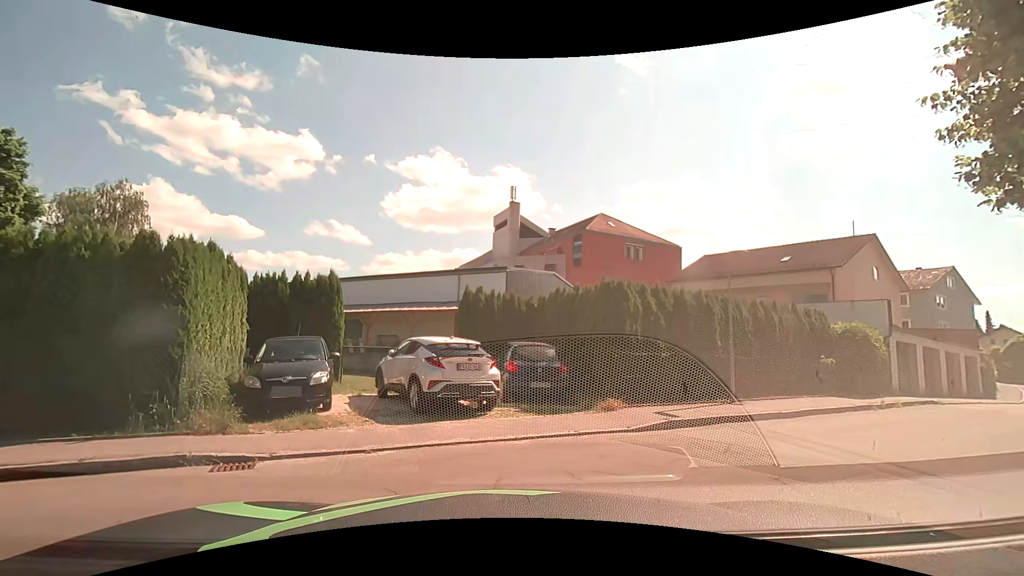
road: service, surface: asphalt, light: Day
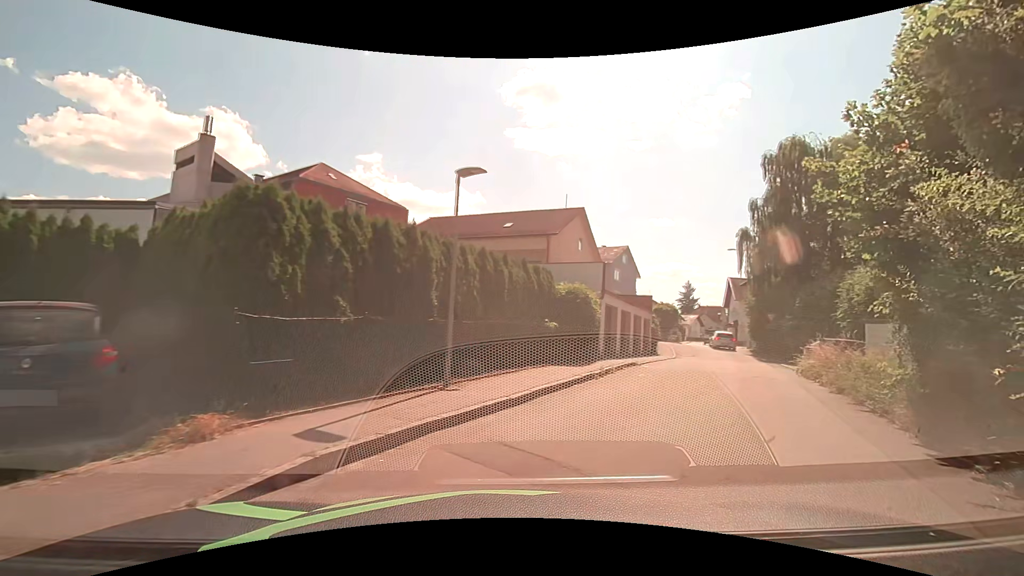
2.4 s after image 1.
(+1.6, +5.7) m; +32°
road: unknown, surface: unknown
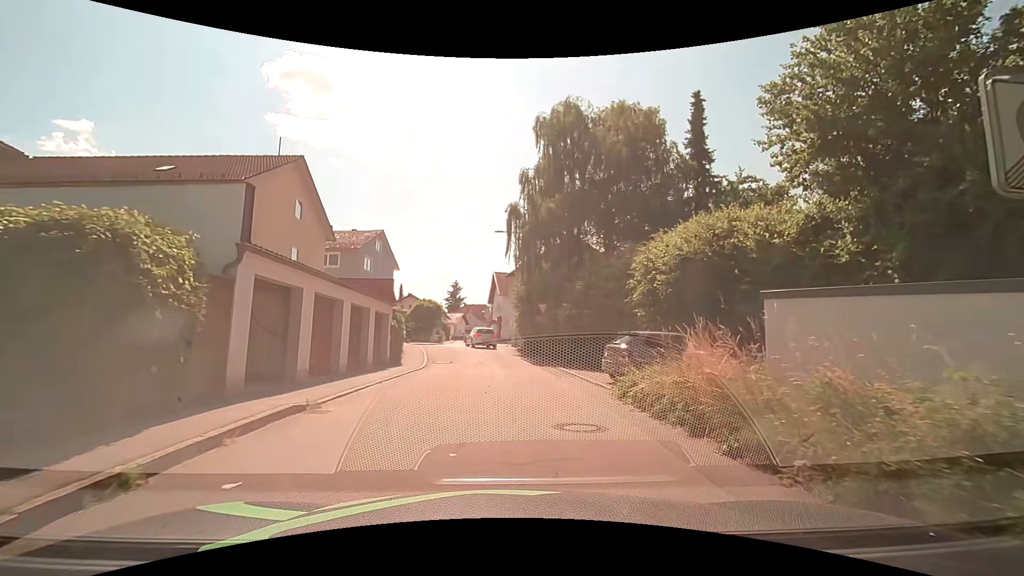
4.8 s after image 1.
(+3.8, +10.7) m; +27°
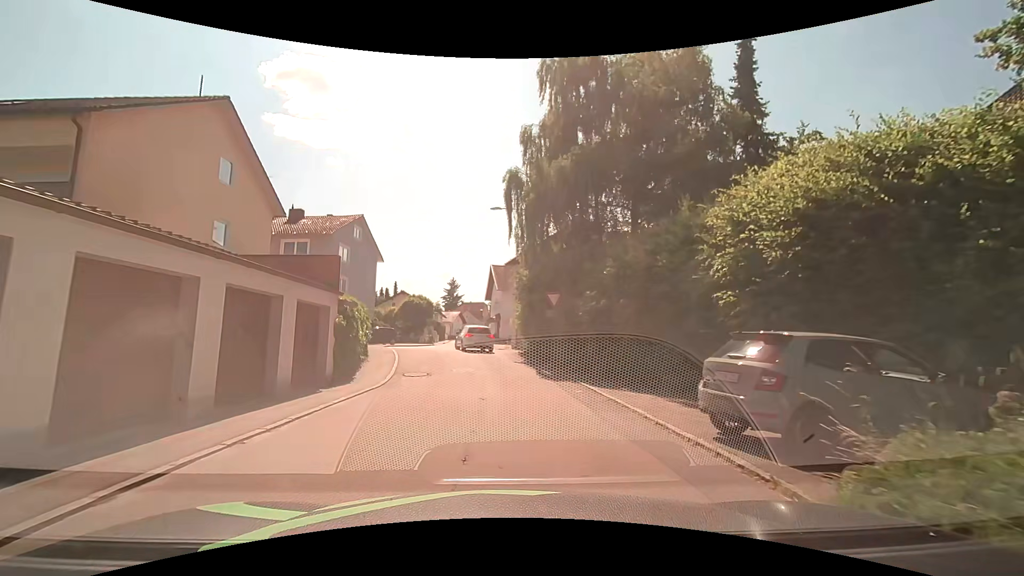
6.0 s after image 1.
(0.0, +7.3) m; +1°
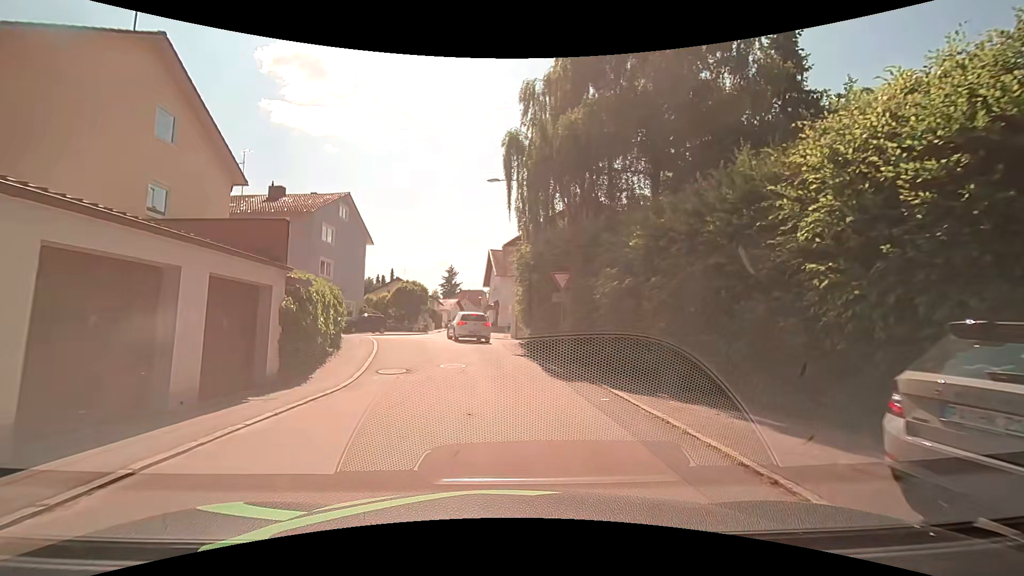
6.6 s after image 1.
(0.0, +3.5) m; -2°
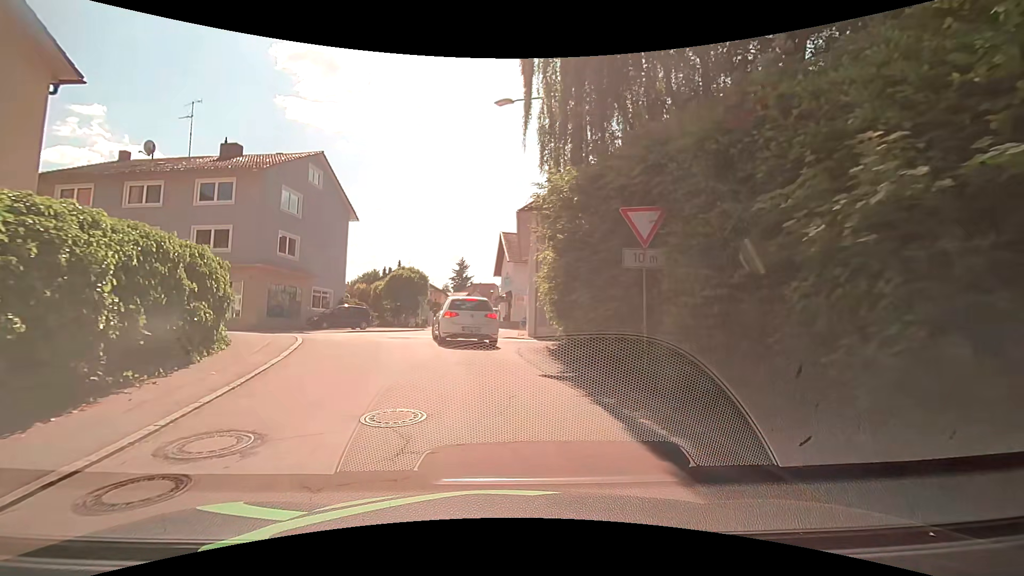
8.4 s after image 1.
(0.0, +9.3) m; -1°
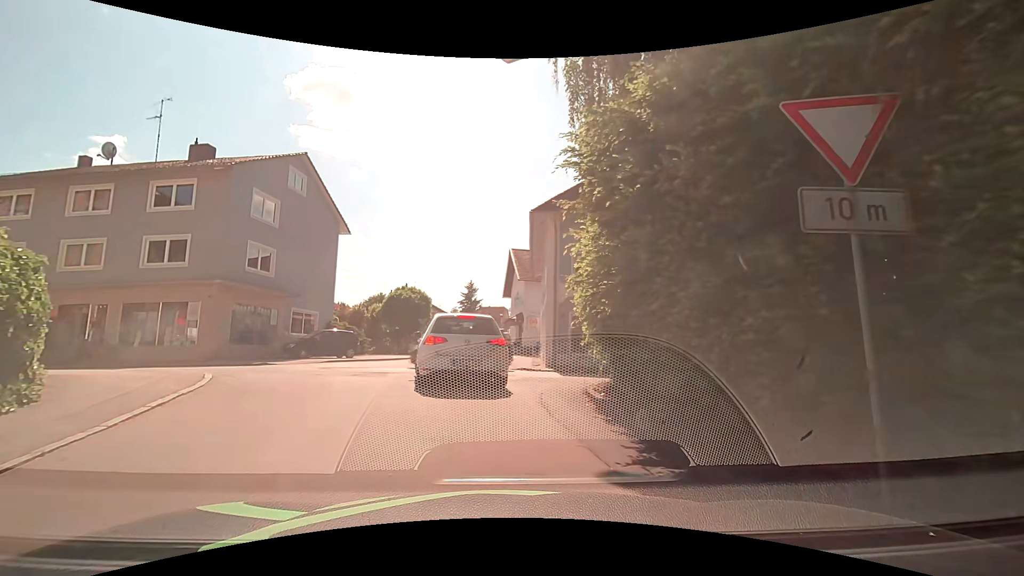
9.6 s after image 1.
(0.0, +4.9) m; 0°
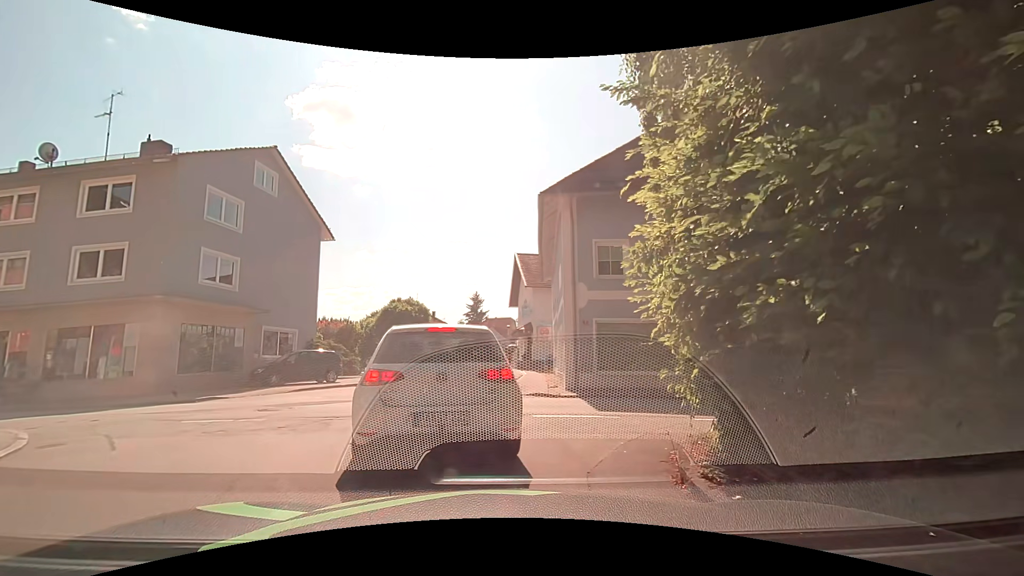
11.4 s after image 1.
(0.0, +4.1) m; 0°
